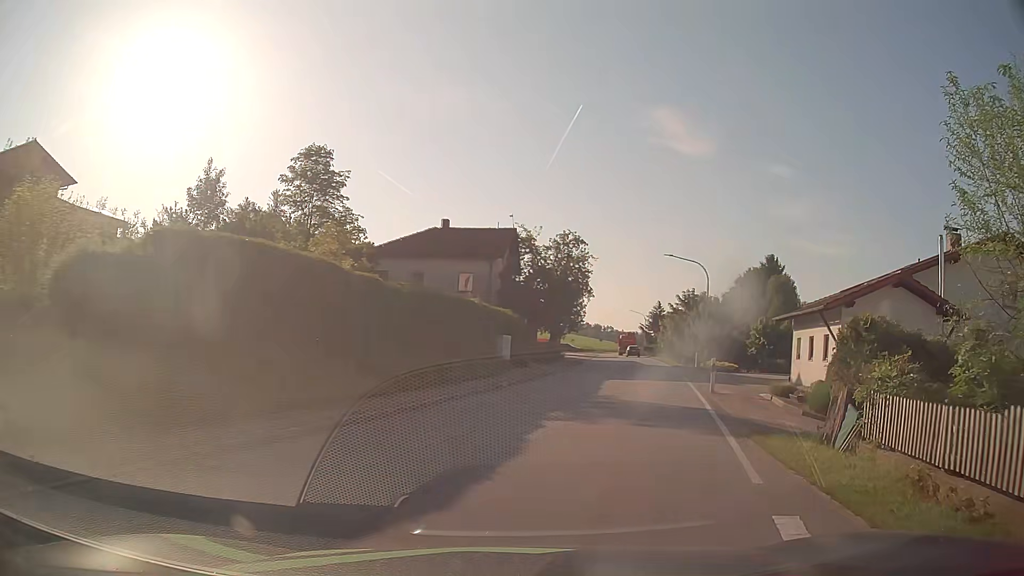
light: Day
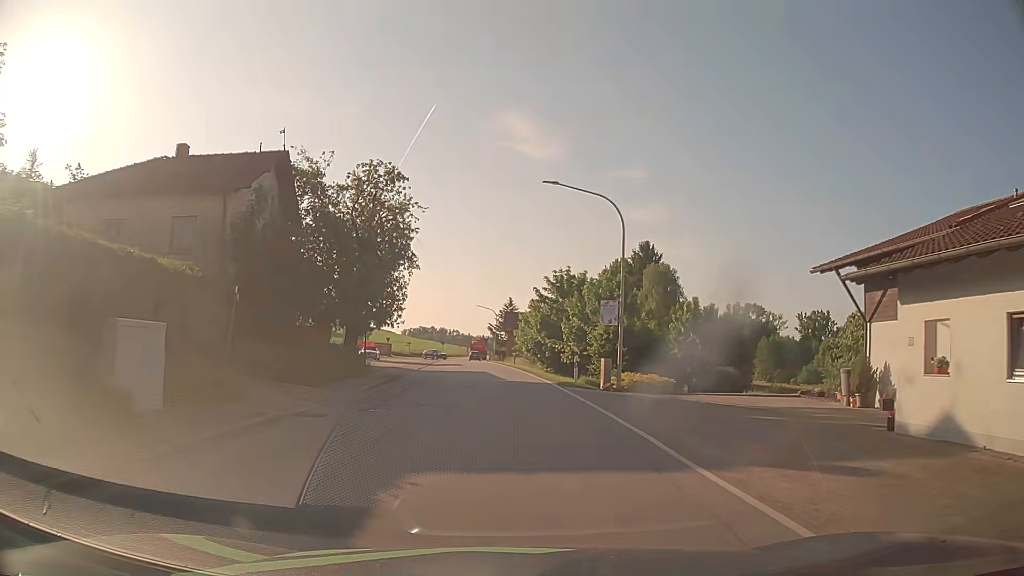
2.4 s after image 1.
(+3.2, +20.6) m; +13°
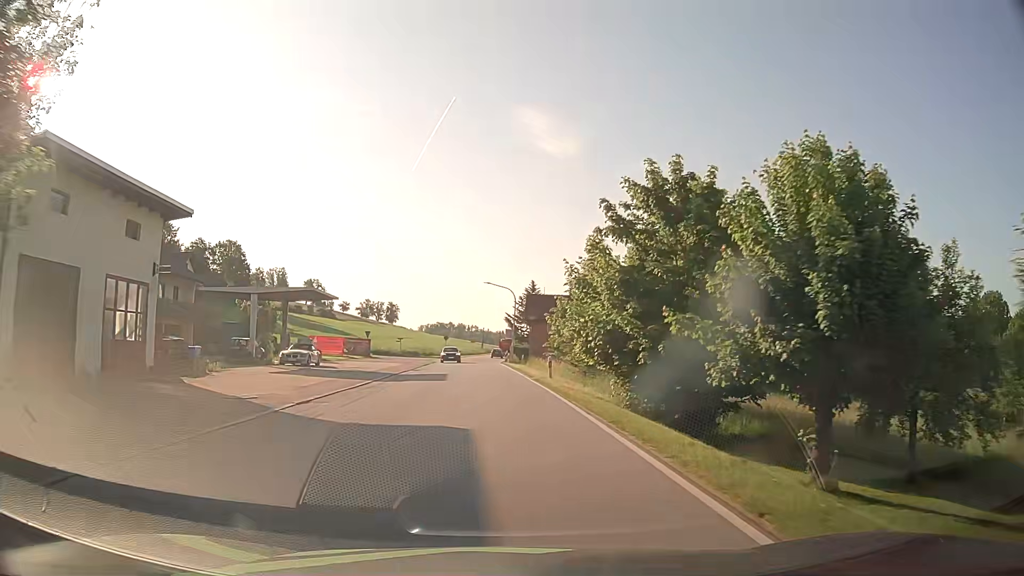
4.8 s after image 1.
(-0.5, +28.3) m; -2°
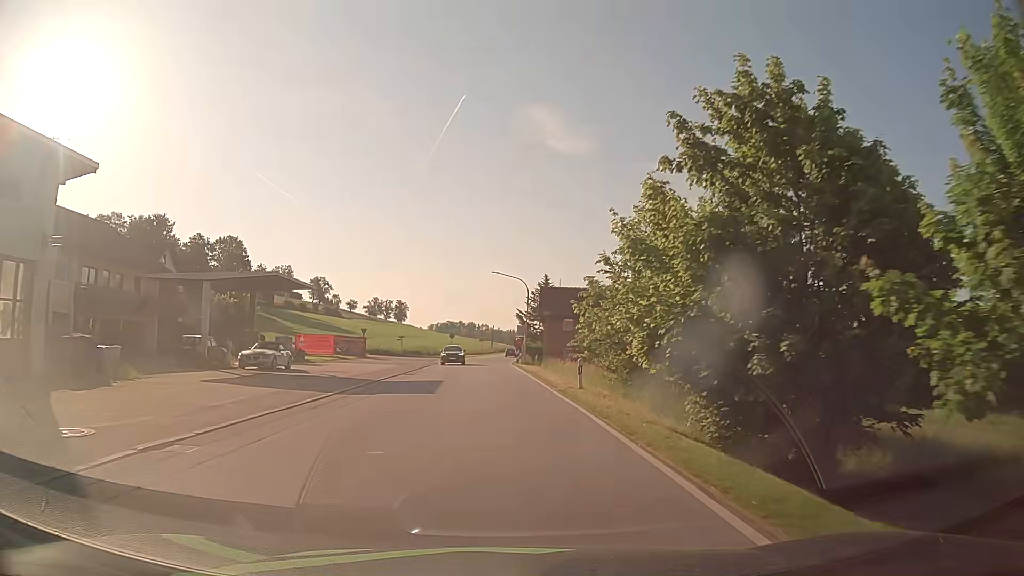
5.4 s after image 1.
(-0.1, +7.7) m; -1°
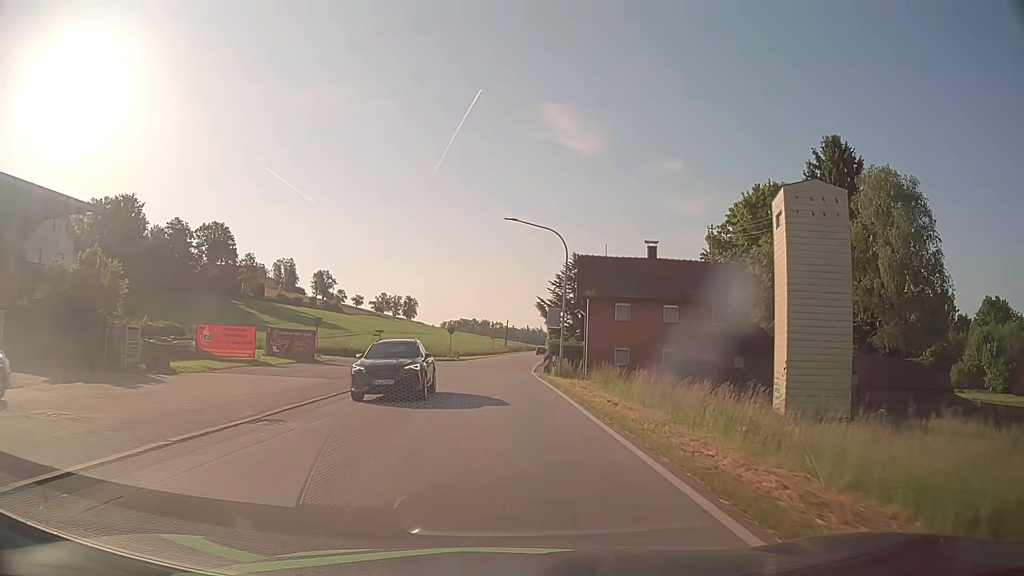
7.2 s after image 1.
(-0.4, +22.1) m; -1°
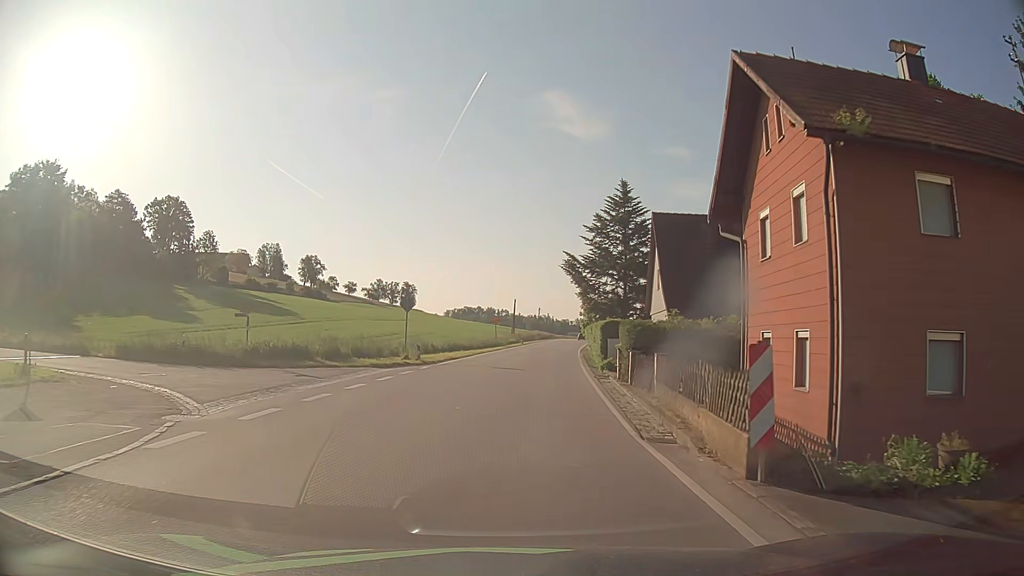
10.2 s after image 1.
(-0.1, +30.6) m; 0°
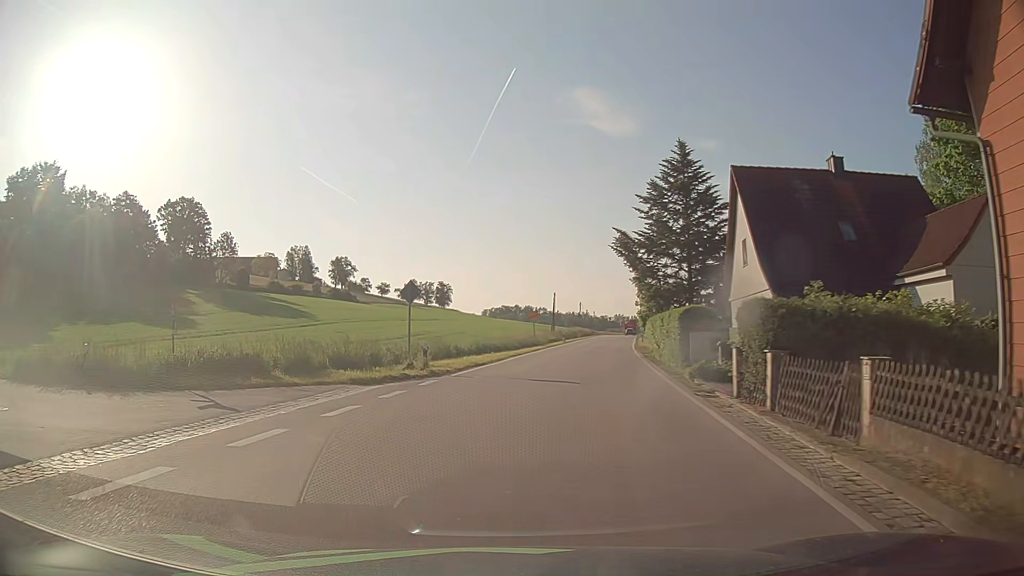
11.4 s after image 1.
(0.0, +8.7) m; -3°
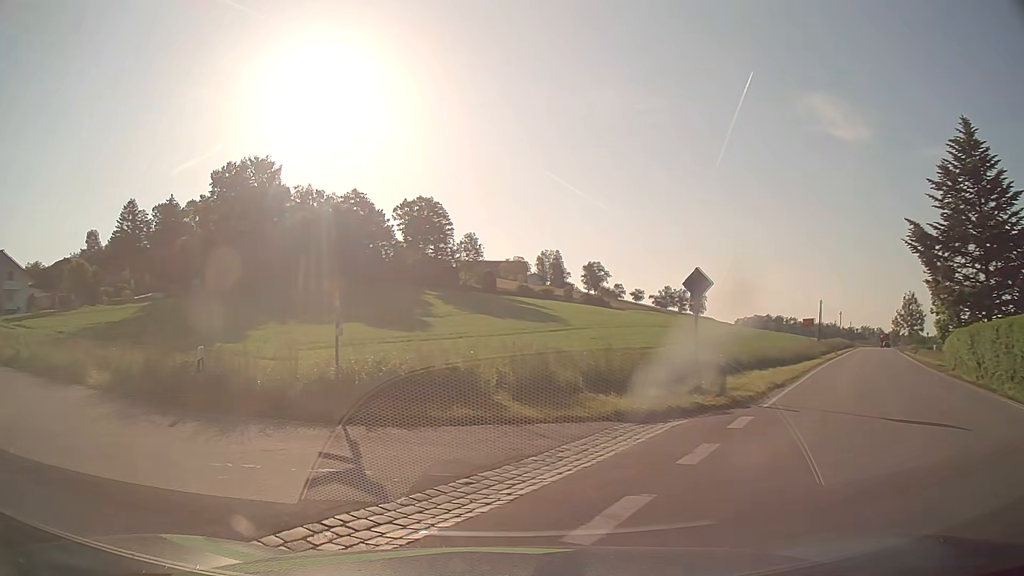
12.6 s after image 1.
(-1.2, +6.4) m; -22°
